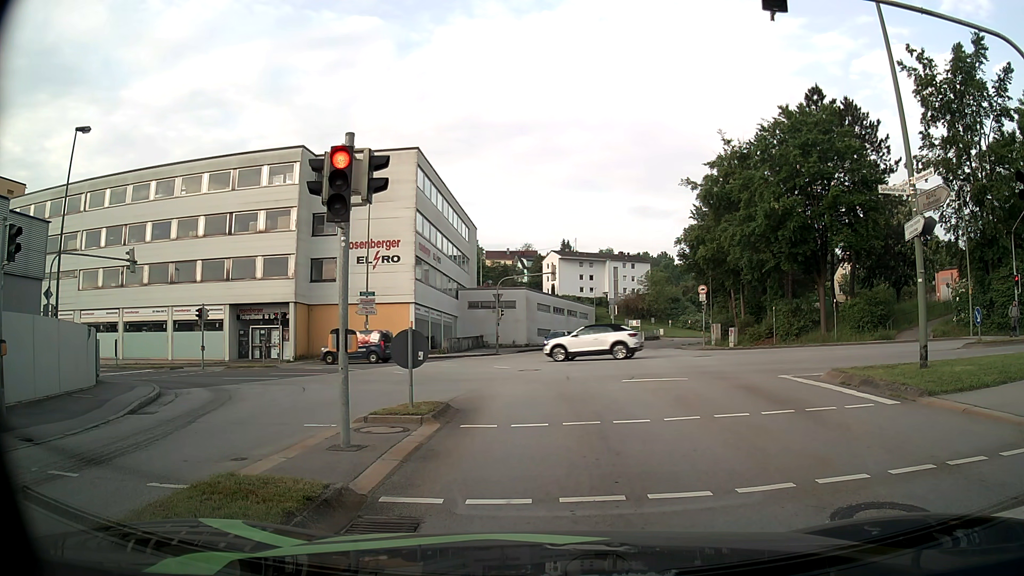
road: tertiary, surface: asphalt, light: Day
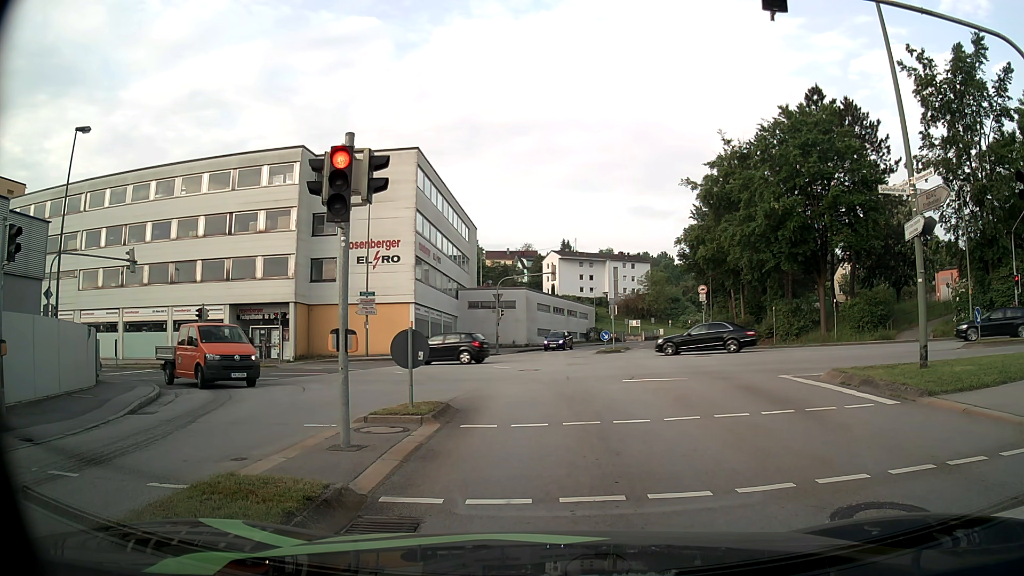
(0.0, 0.0) m; 0°
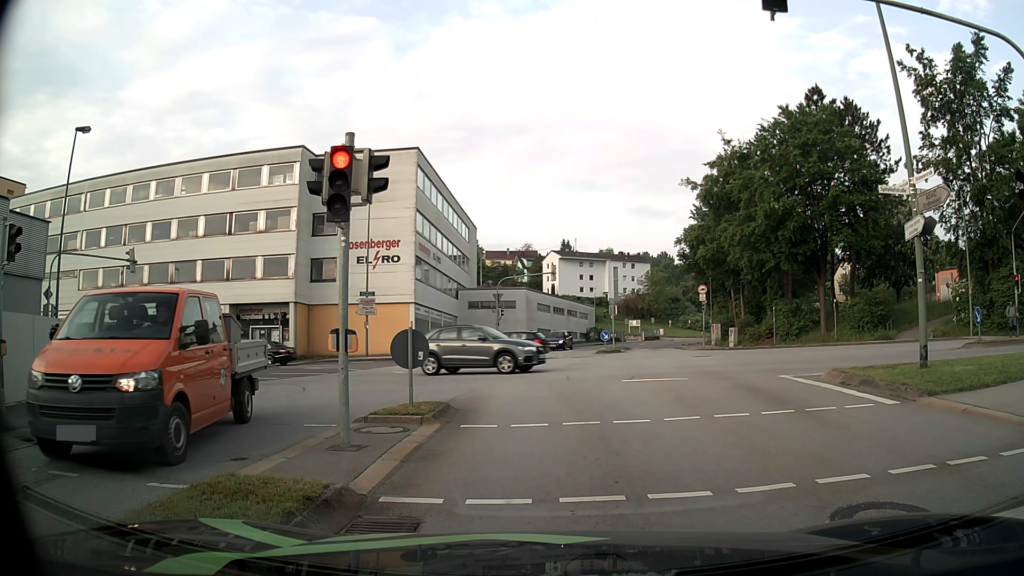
(0.0, 0.0) m; 0°
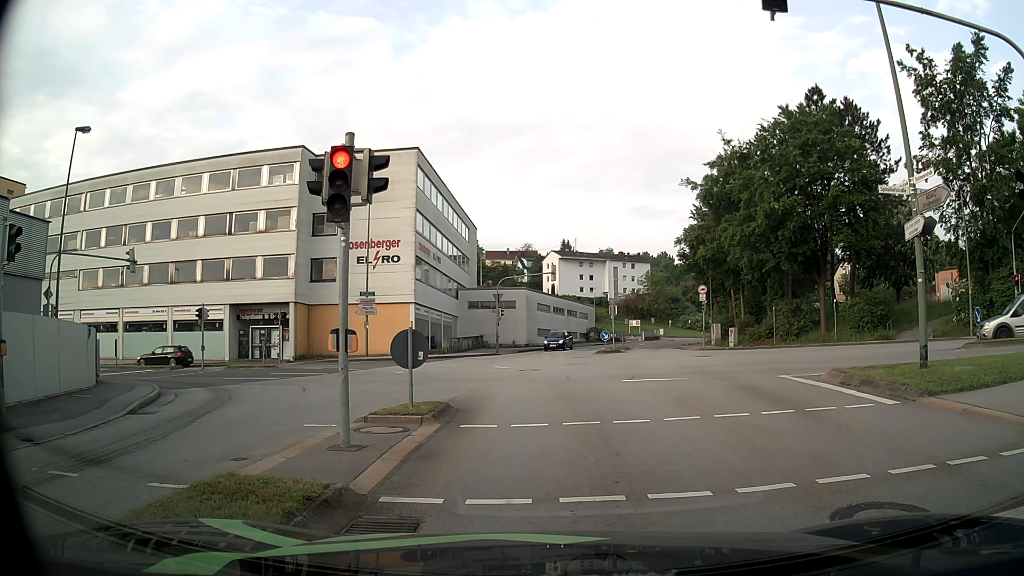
(0.0, 0.0) m; 0°
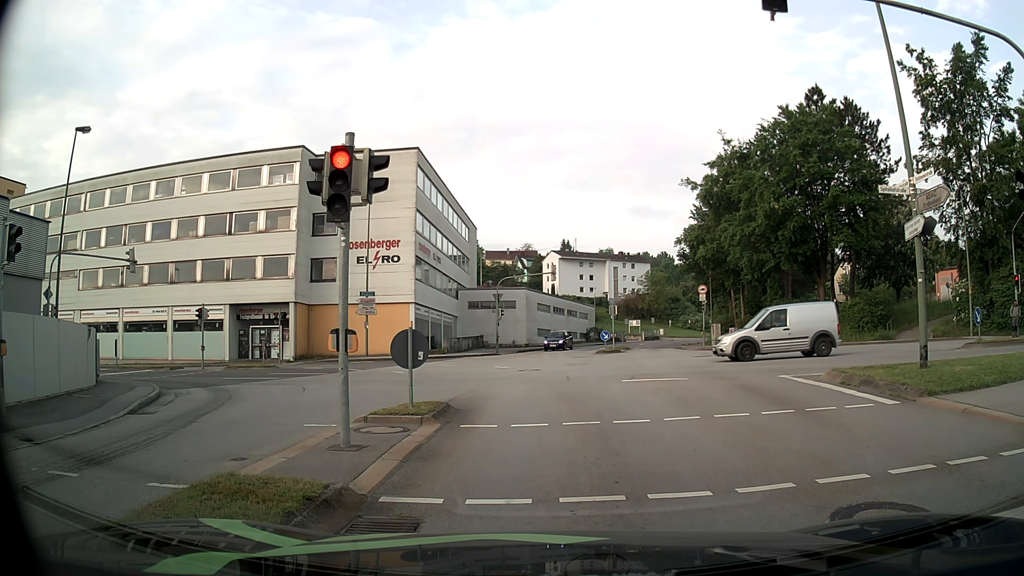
(0.0, 0.0) m; 0°
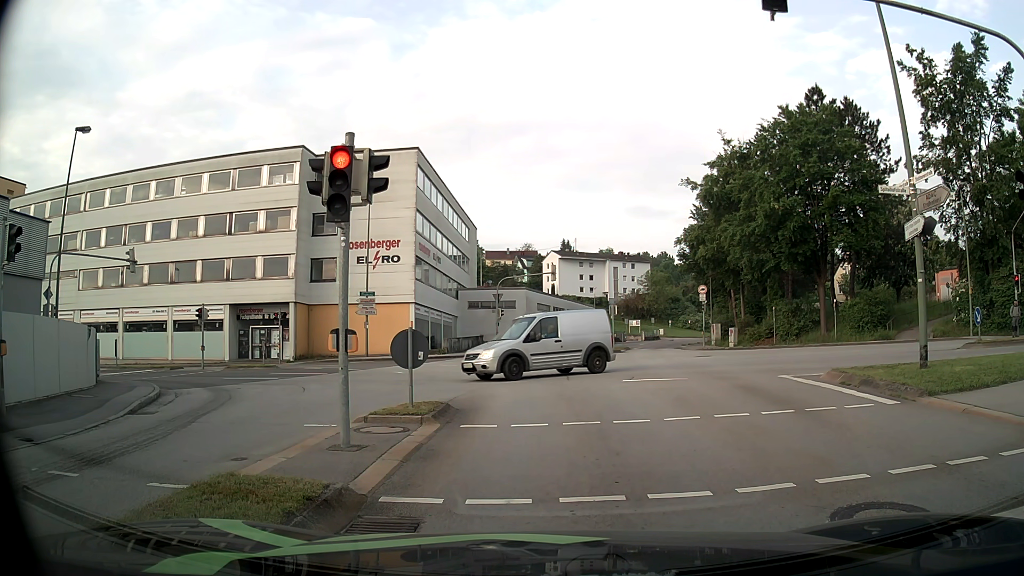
(0.0, 0.0) m; 0°
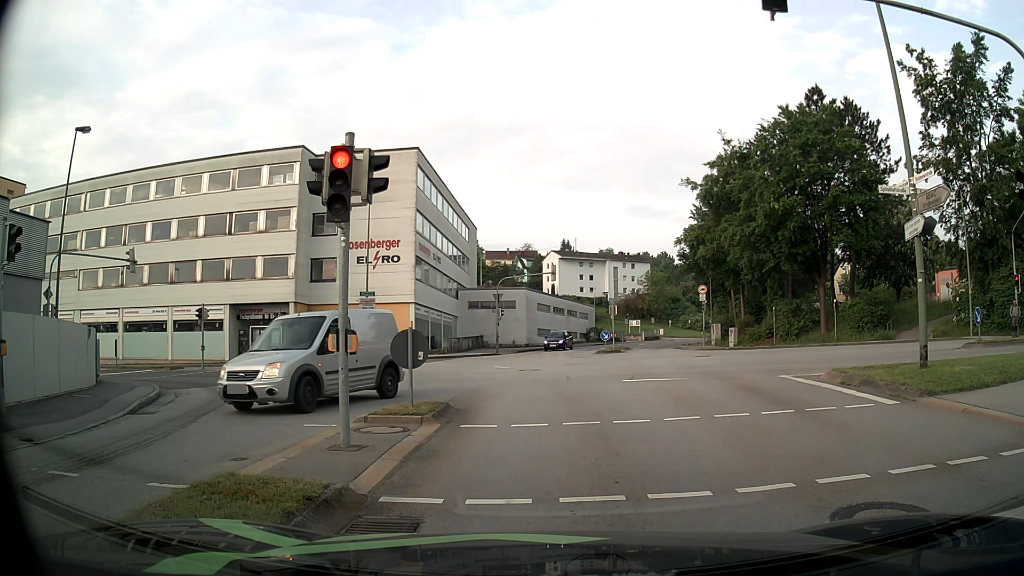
(0.0, 0.0) m; 0°
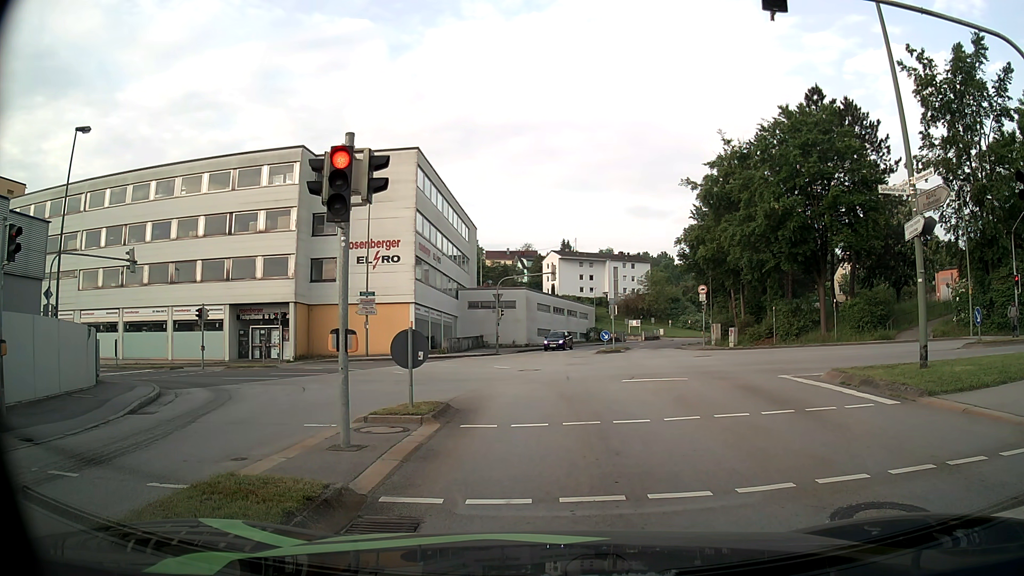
(0.0, 0.0) m; 0°
(0, +10) (0, +20) (-2, +30) (-8, +37) (-18, +39) (-28, +40) (-38, +40) (-48, +40) (-58, +41) (-68, +41) m
